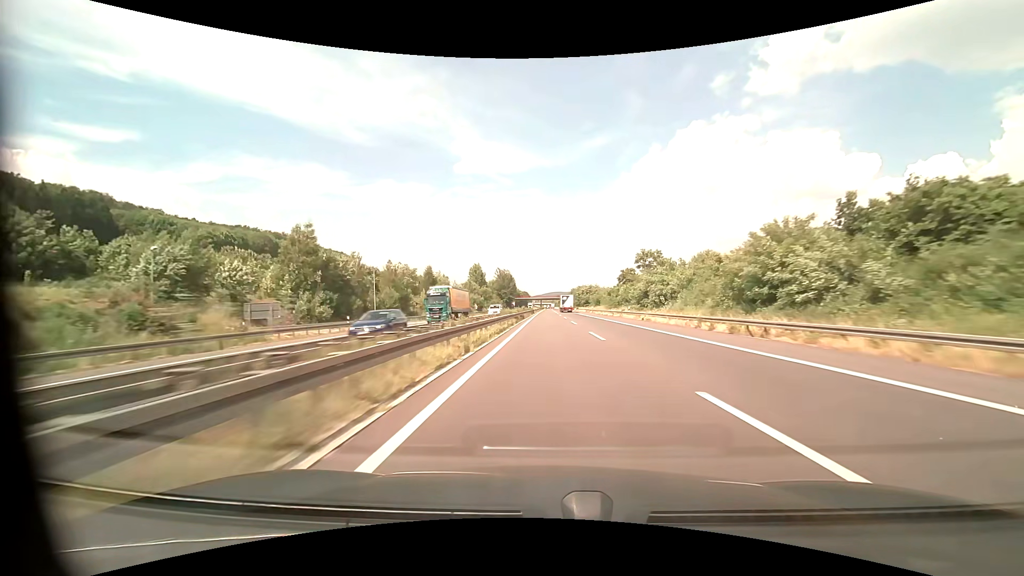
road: motorway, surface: asphalt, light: Day
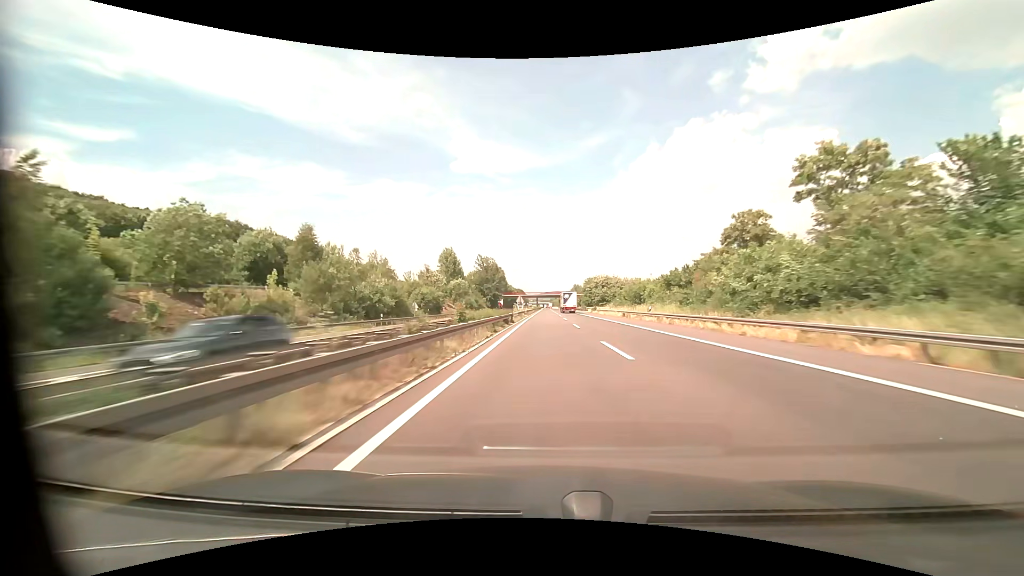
(+0.1, +62.1) m; 0°
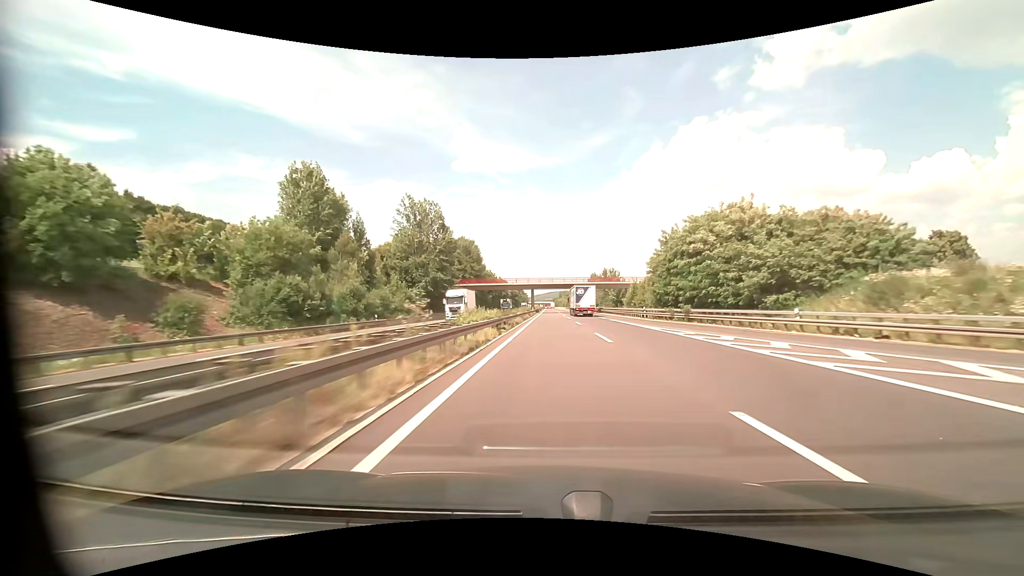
(-0.1, +103.4) m; 0°
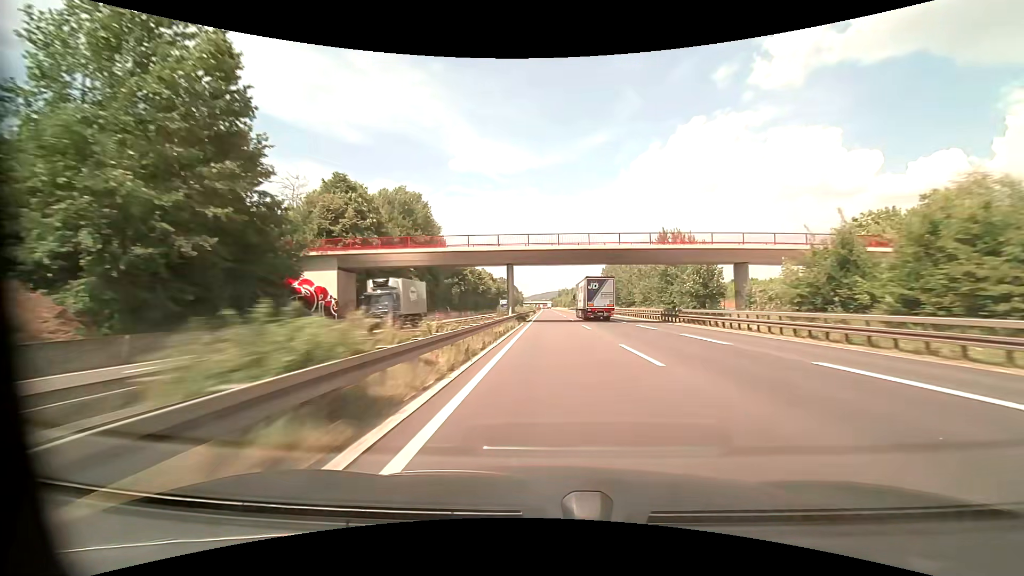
(+0.1, +61.8) m; 0°
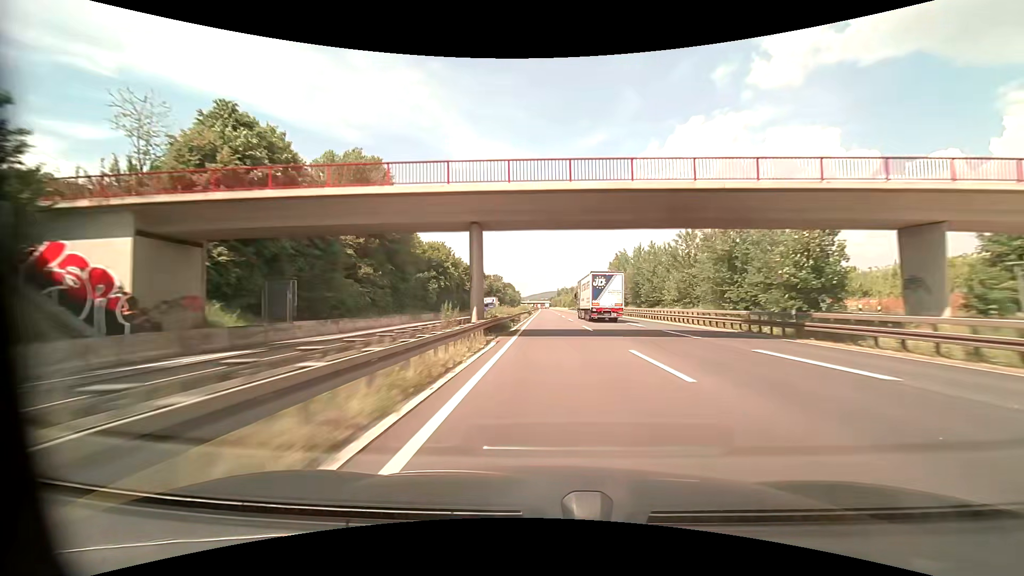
(+0.1, +20.6) m; 0°
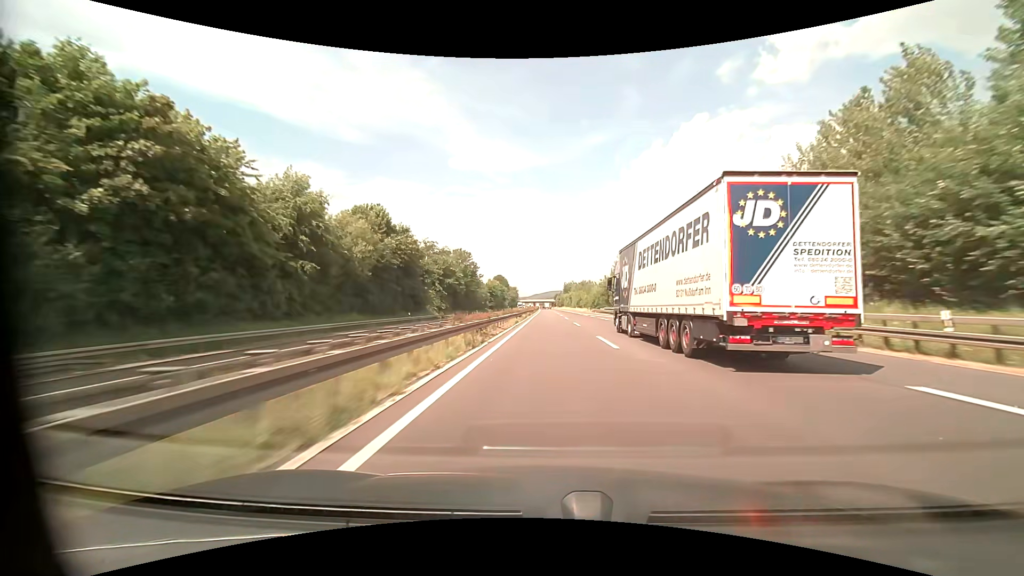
(-0.1, +102.7) m; 0°
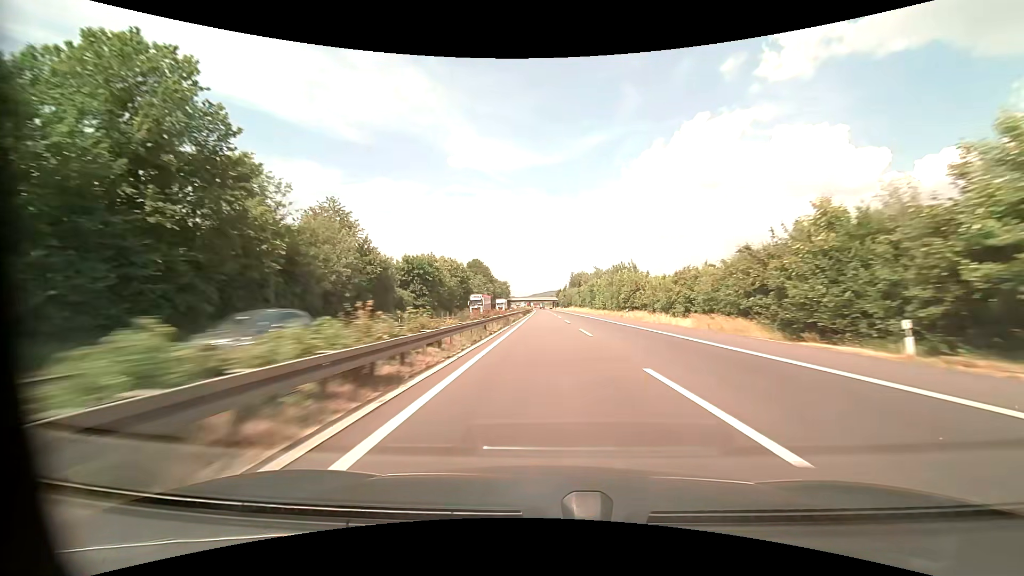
(+0.1, +102.3) m; 0°
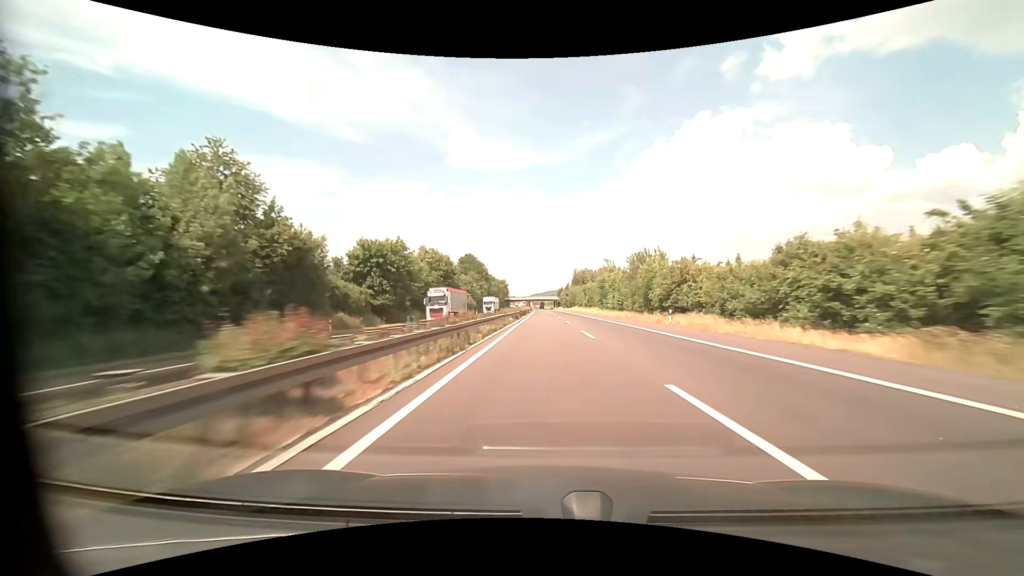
(0.0, +20.4) m; 0°
(0, +10) (0, +20) (0, +30) (0, +40) (0, +50) (0, +60) (0, +70) (0, +80) (0, +90) (0, +100) m
